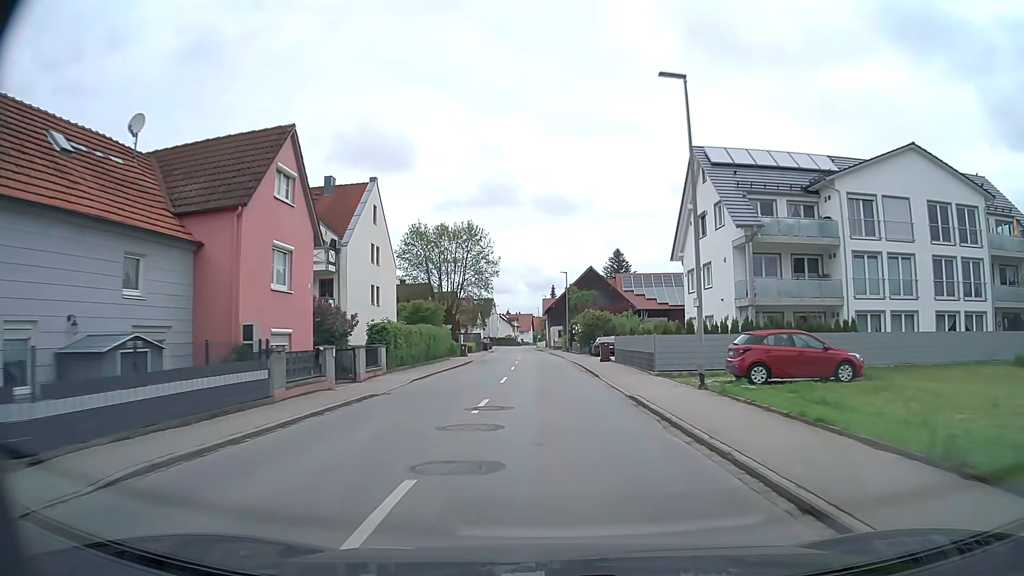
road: tertiary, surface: asphalt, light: Day
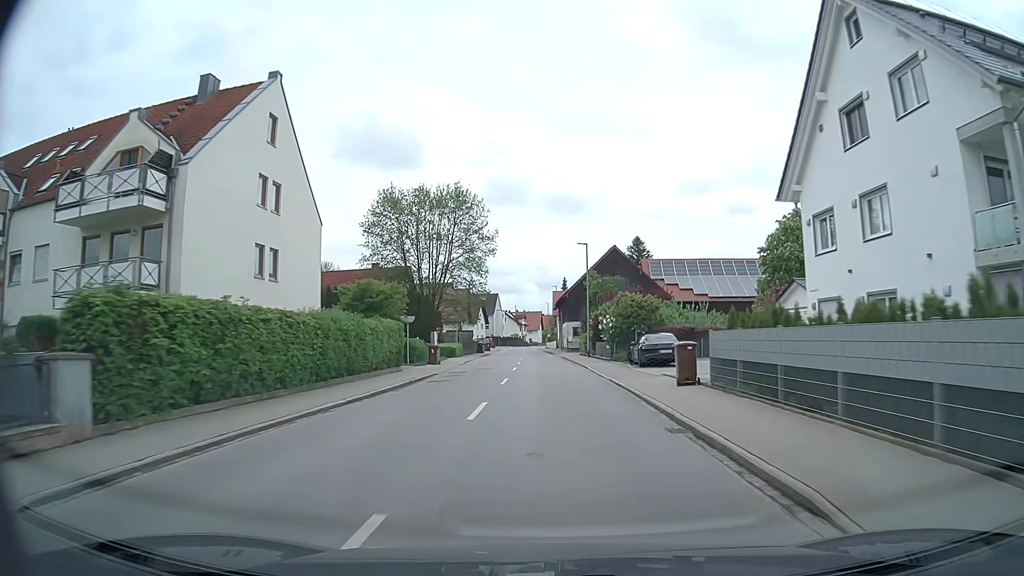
(-0.2, +19.4) m; -1°
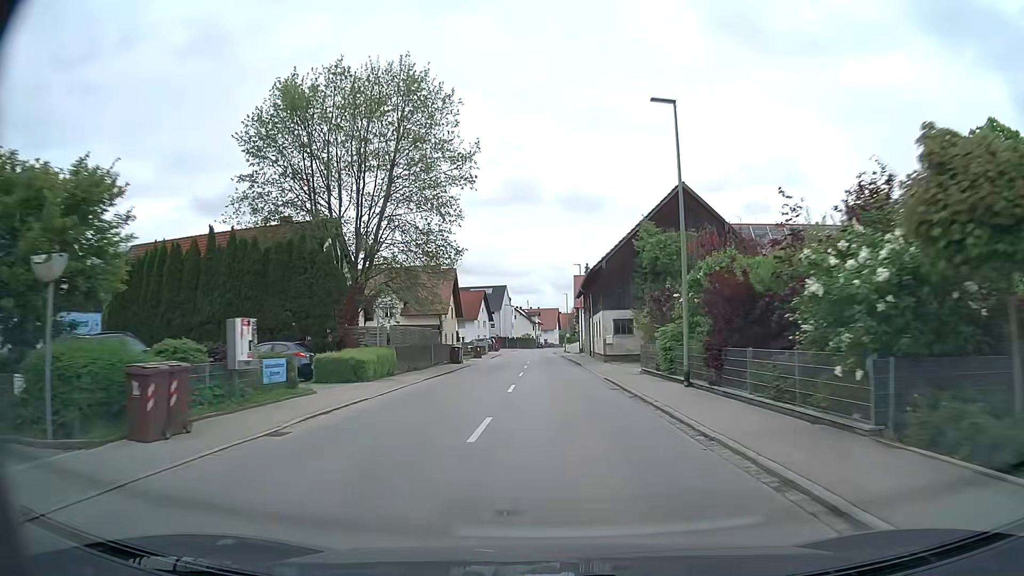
(-0.3, +28.9) m; -1°
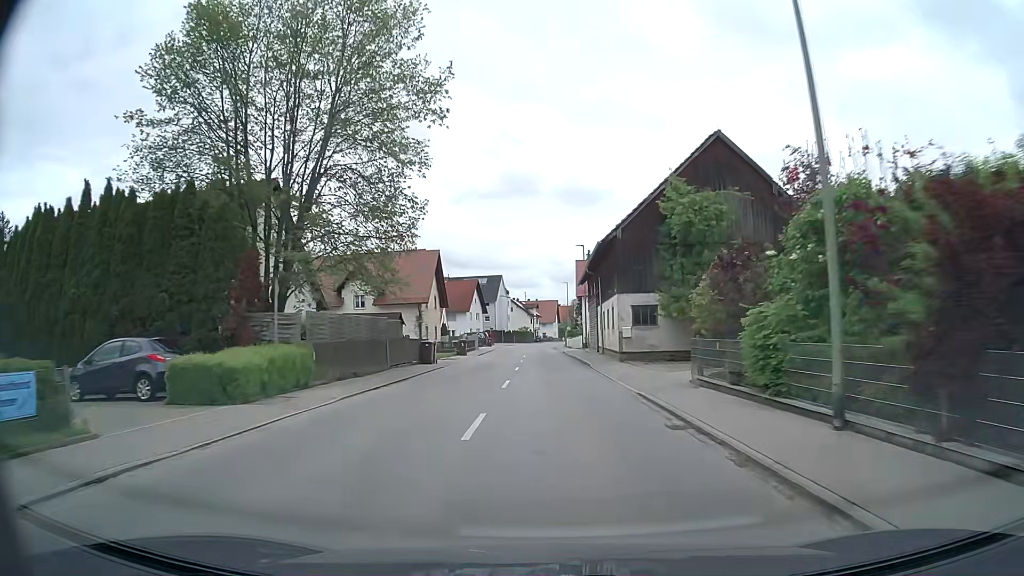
(0.0, +9.5) m; 0°
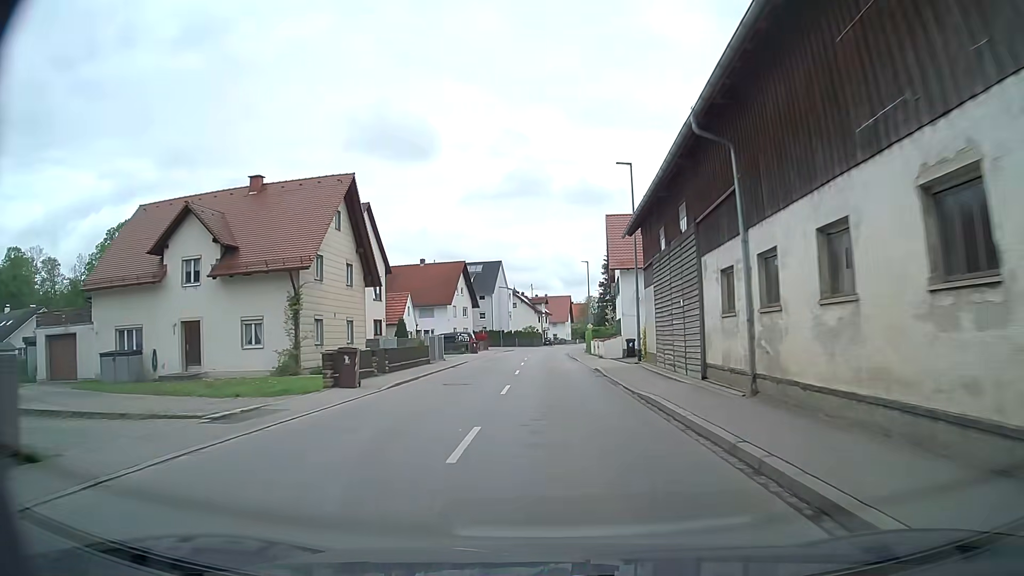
(-0.1, +28.4) m; -1°
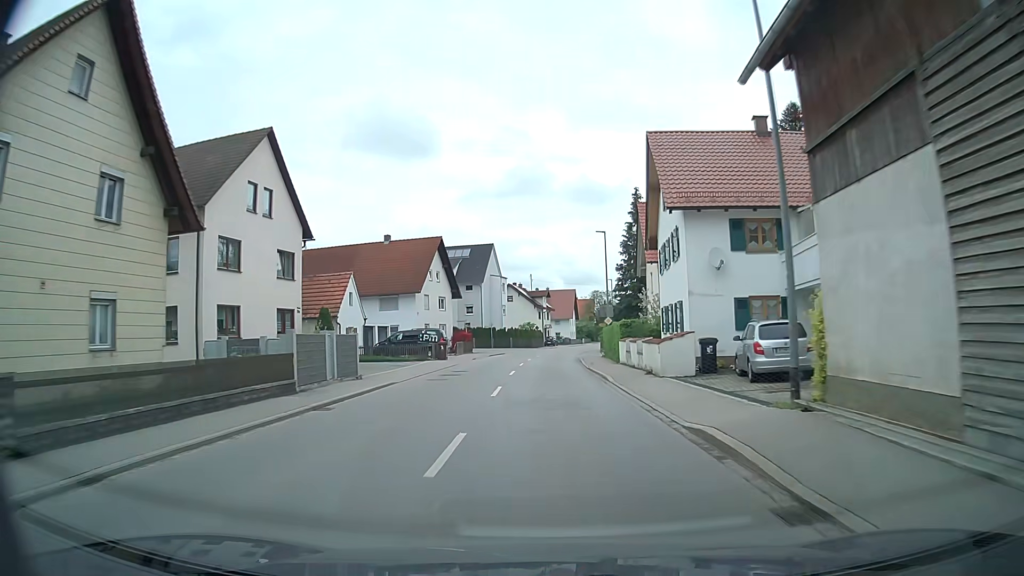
(+0.1, +18.8) m; 0°
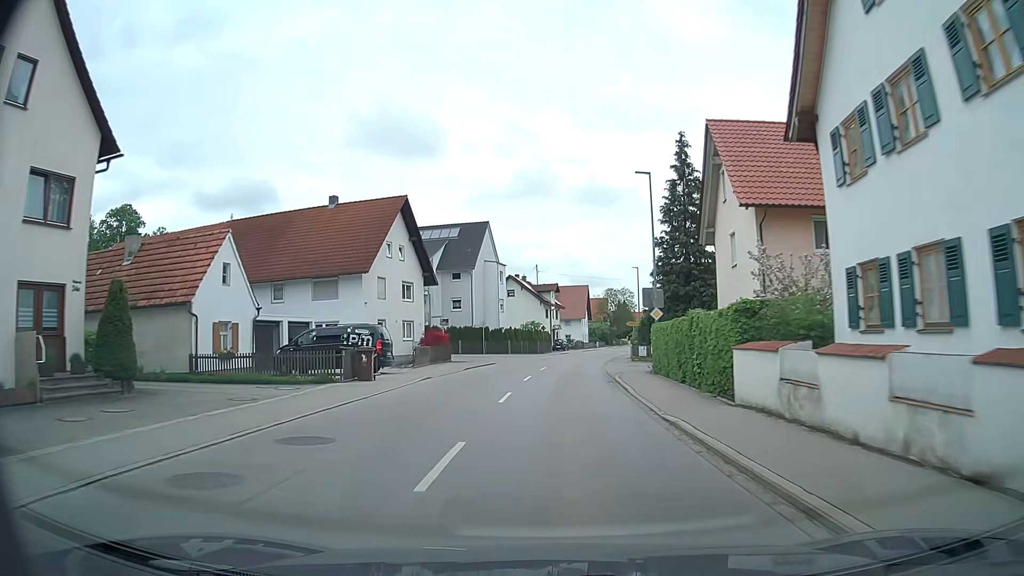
(-0.2, +18.5) m; -1°
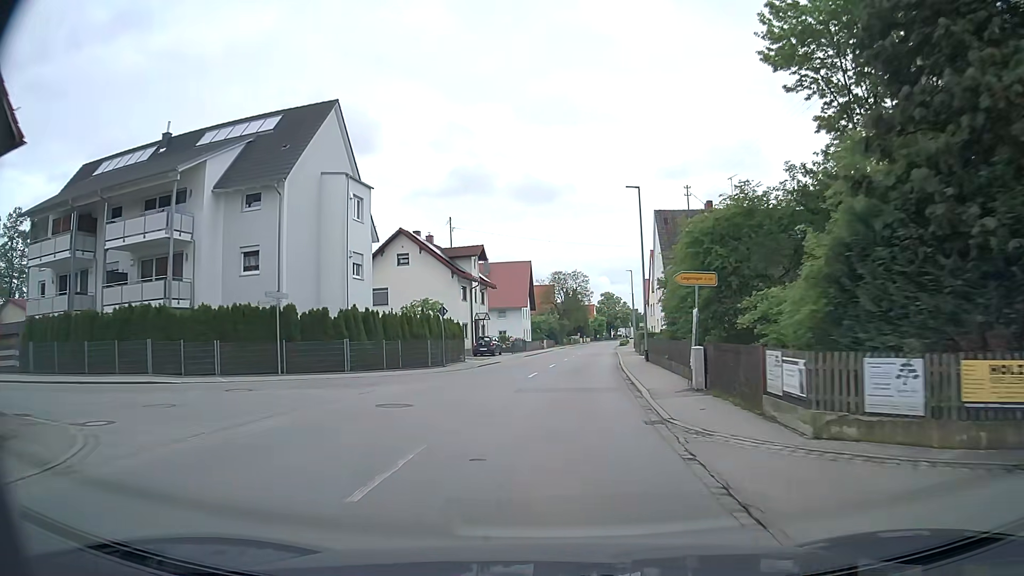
(+1.3, +36.4) m; +5°
(0, +10) (0, +20) (+1, +30) (+2, +40) (+3, +50) (+4, +60) (+5, +70) (+6, +80) (+7, +90) (+8, +100) m
